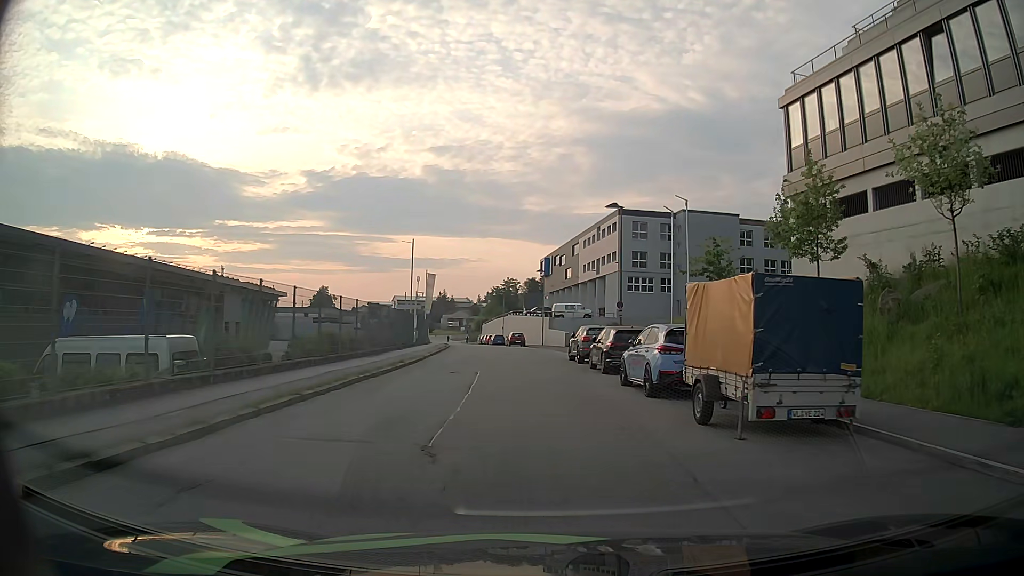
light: Day
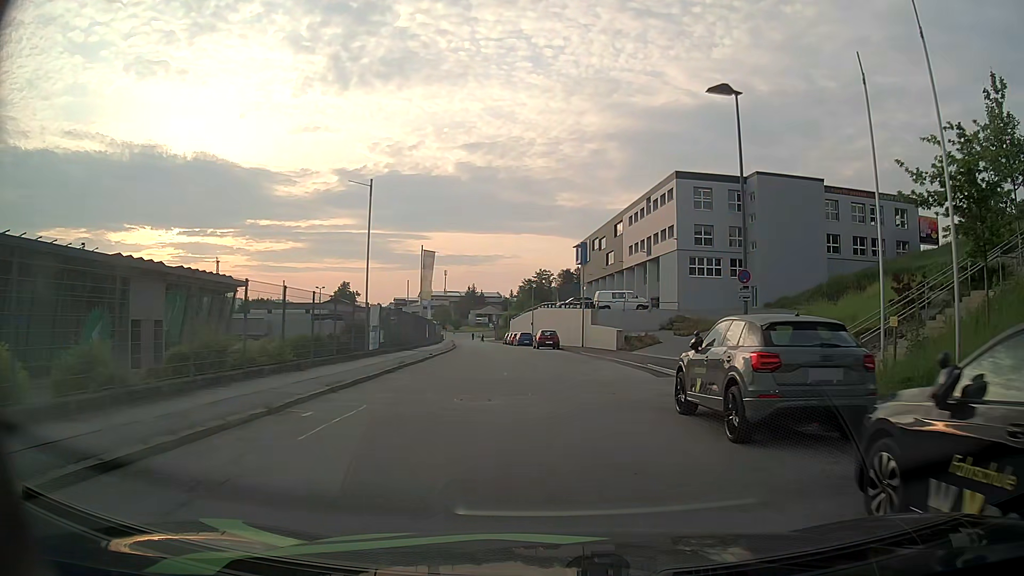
(-0.5, +18.9) m; -3°
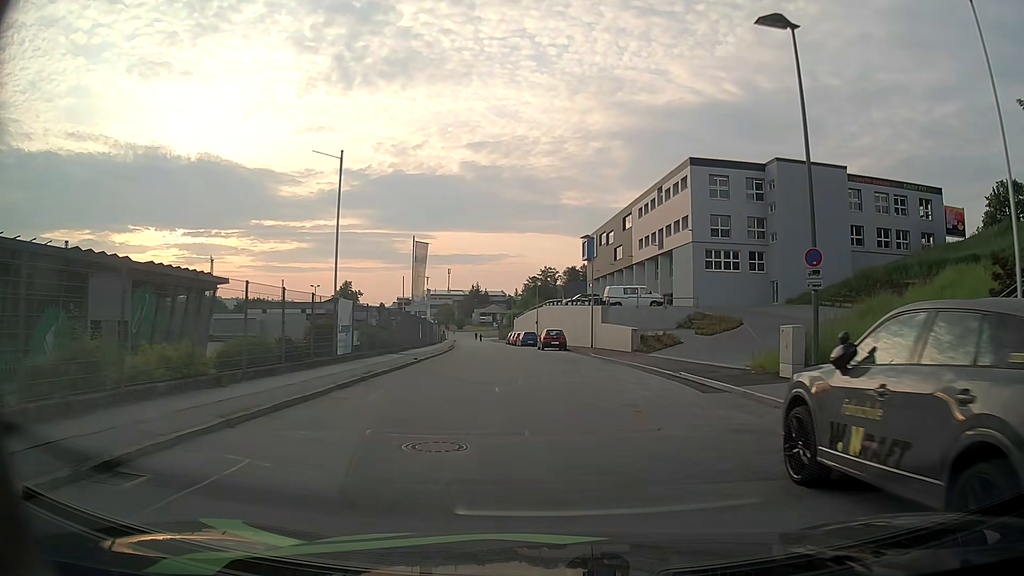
(0.0, +4.9) m; 0°
(0, +10) (0, +20) (-1, +30) (-2, +40) (-4, +50) (-5, +60) (-6, +70) (-7, +80) (-8, +90) (-9, +100) m
